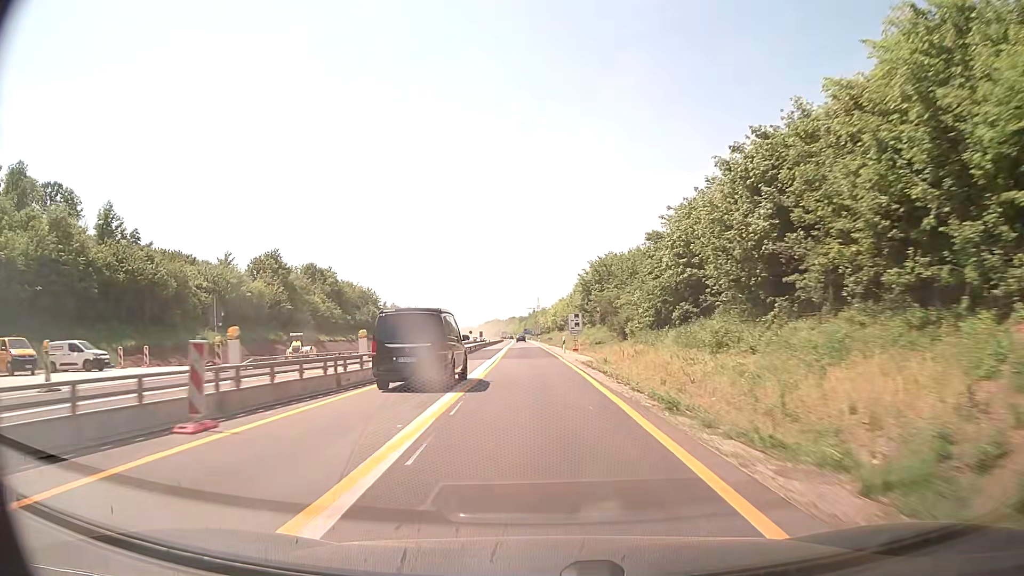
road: motorway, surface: concrete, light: Day
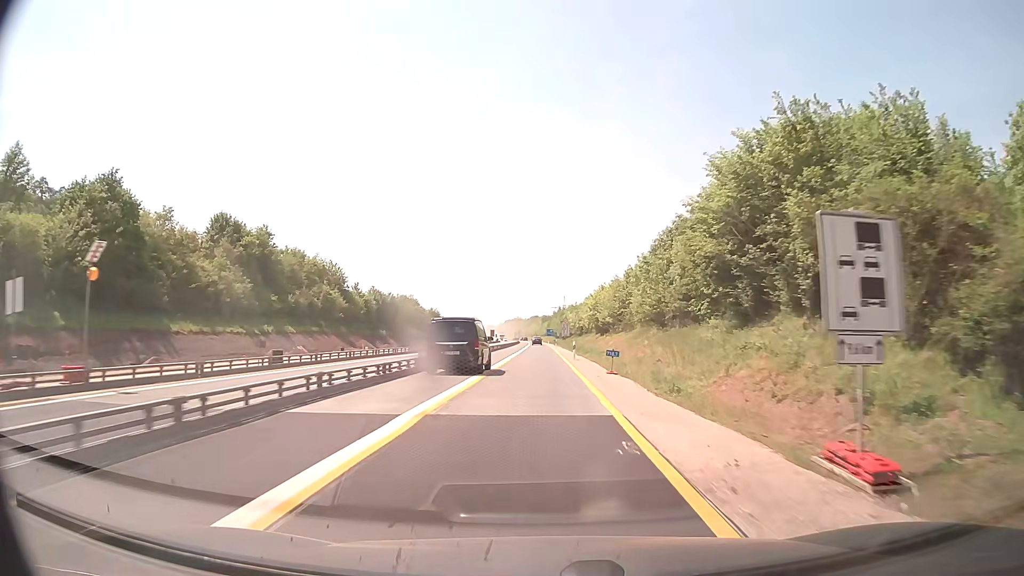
(-1.1, +52.2) m; -2°
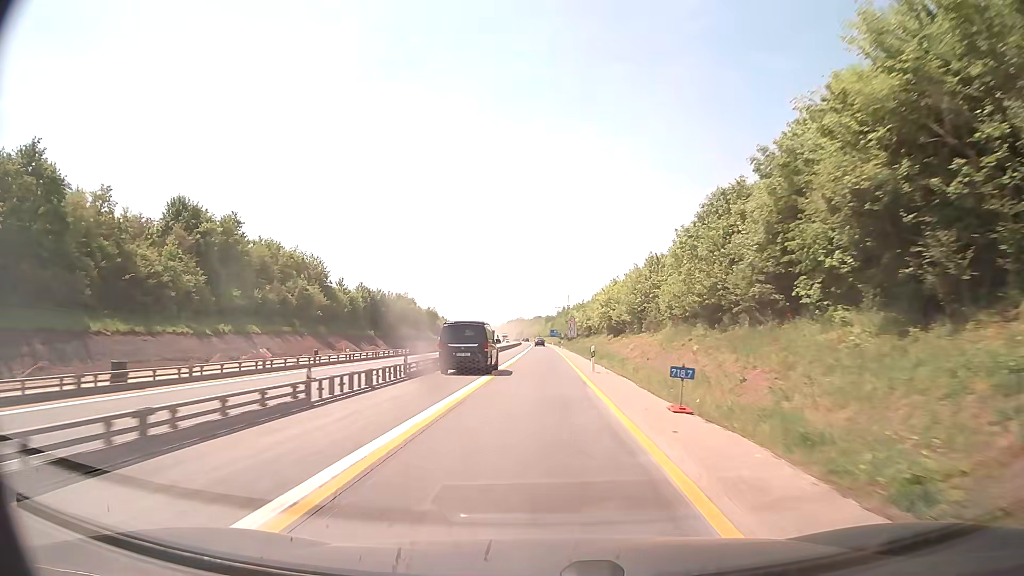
(0.0, +13.0) m; 0°
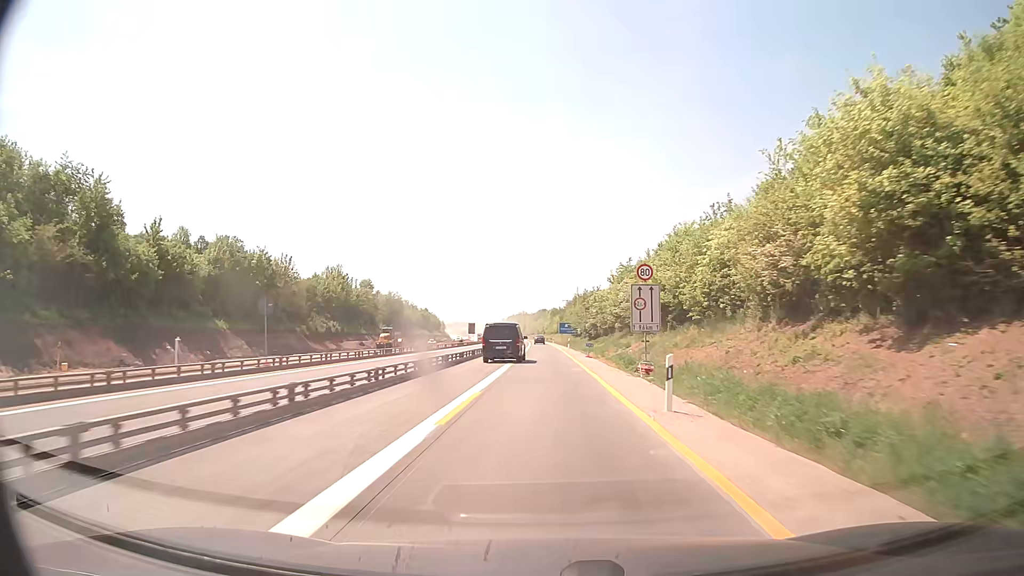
(-0.2, +65.2) m; -1°
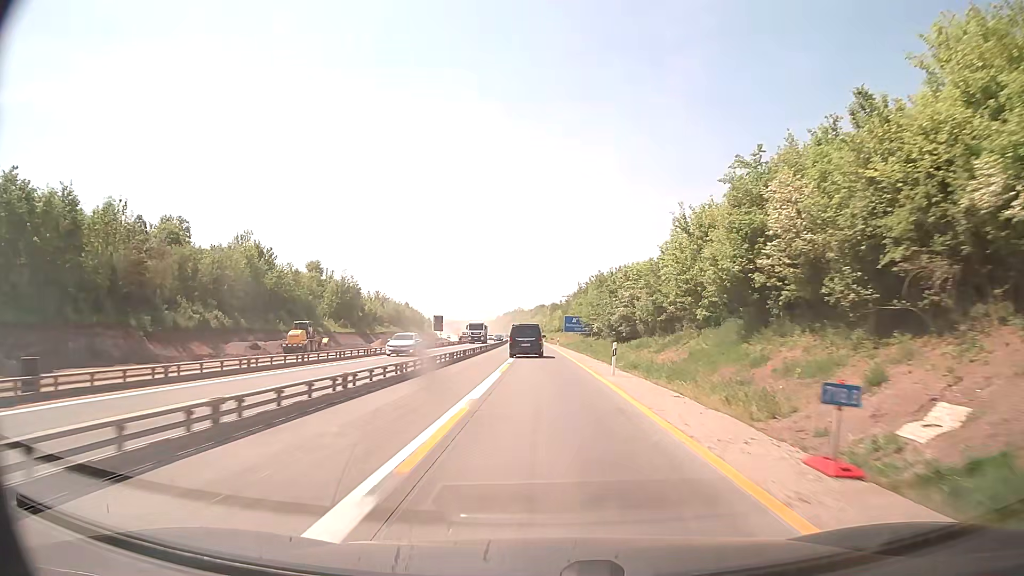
(-0.1, +39.2) m; 0°
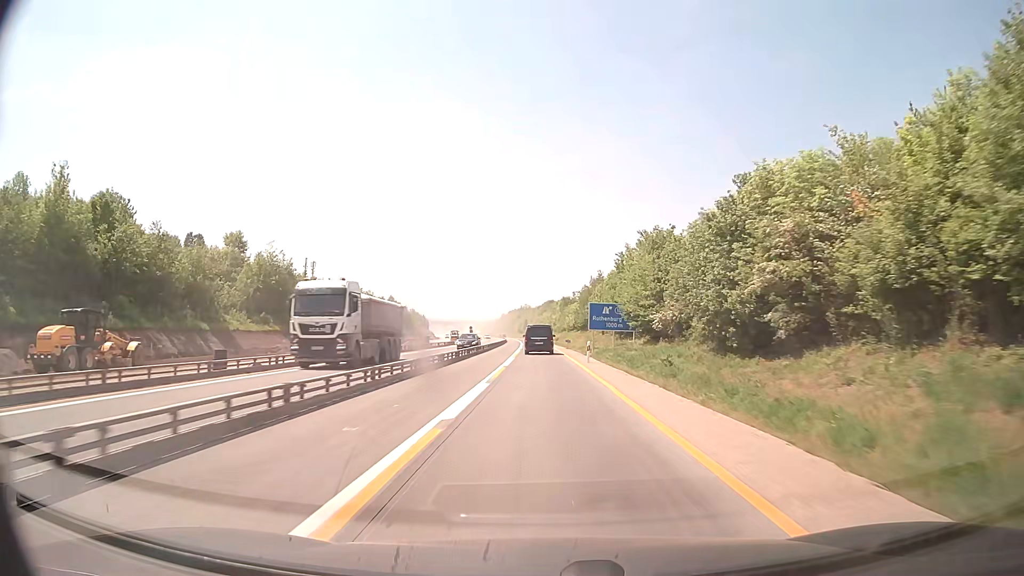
(-0.1, +39.2) m; 0°
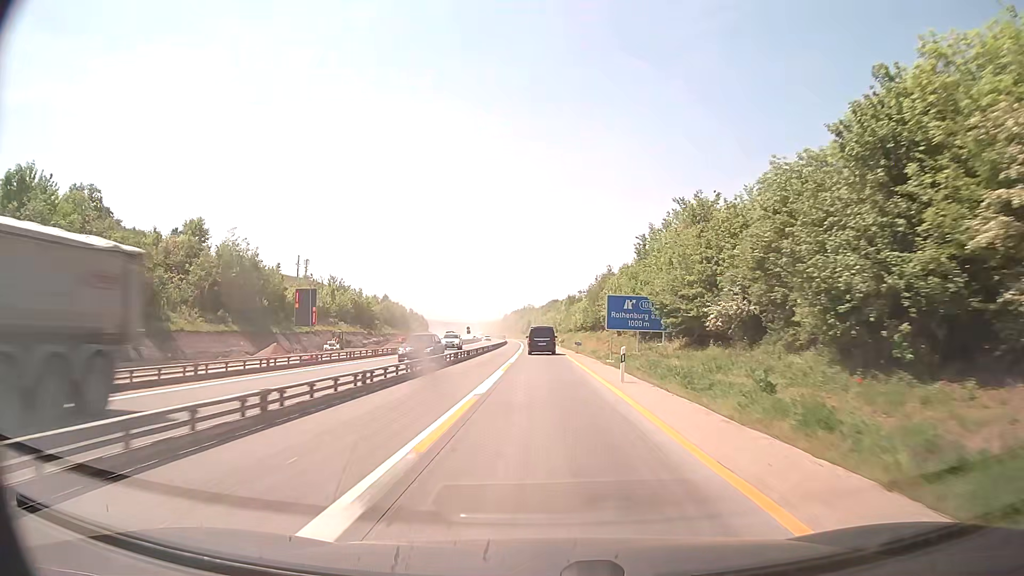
(-0.1, +13.1) m; -1°
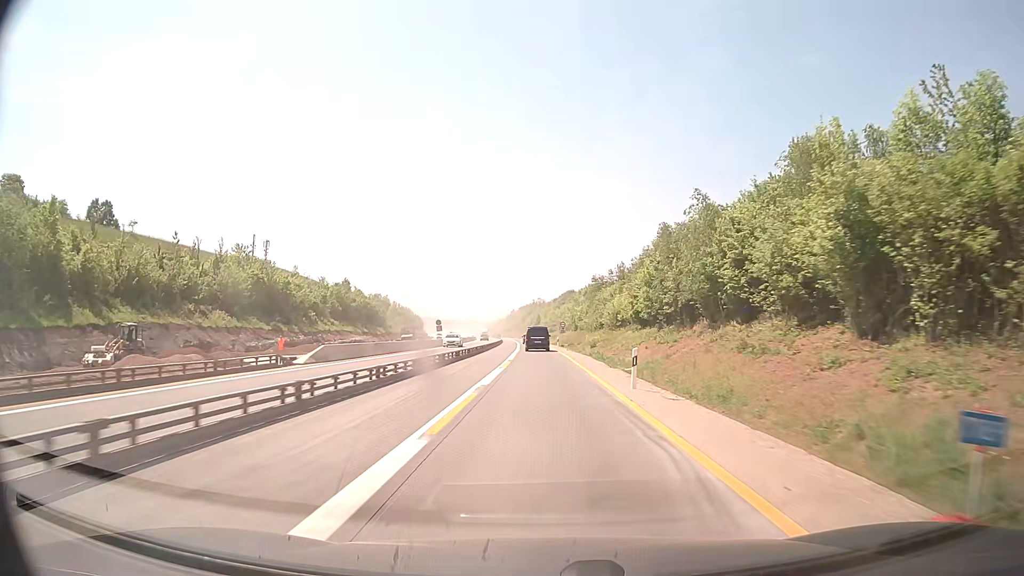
(-0.2, +52.4) m; -1°
(0, +10) (0, +20) (0, +30) (0, +40) (0, +50) (-1, +60) (-1, +70) (-1, +80) (-2, +90) (-2, +100) m
